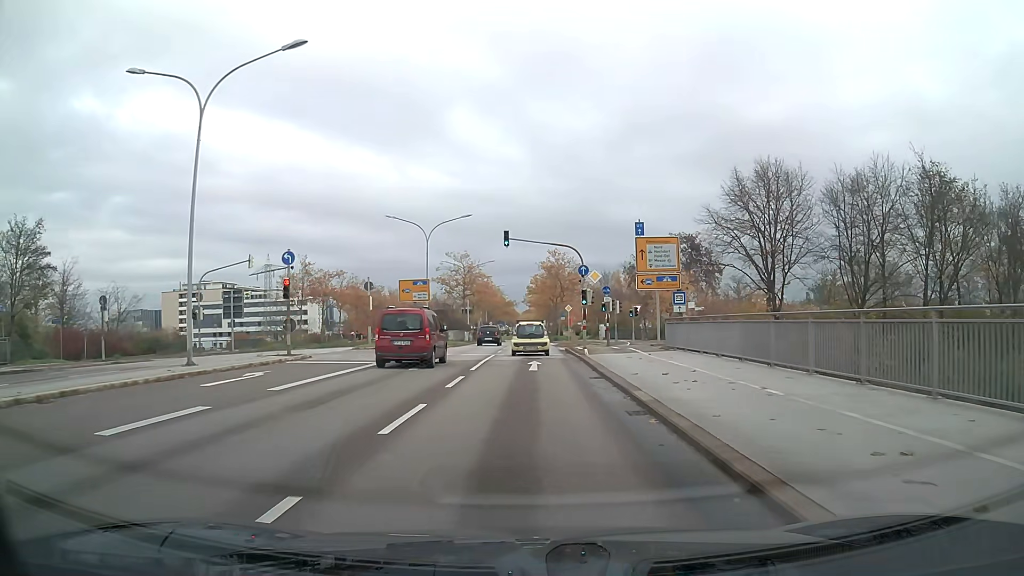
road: primary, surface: asphalt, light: Day
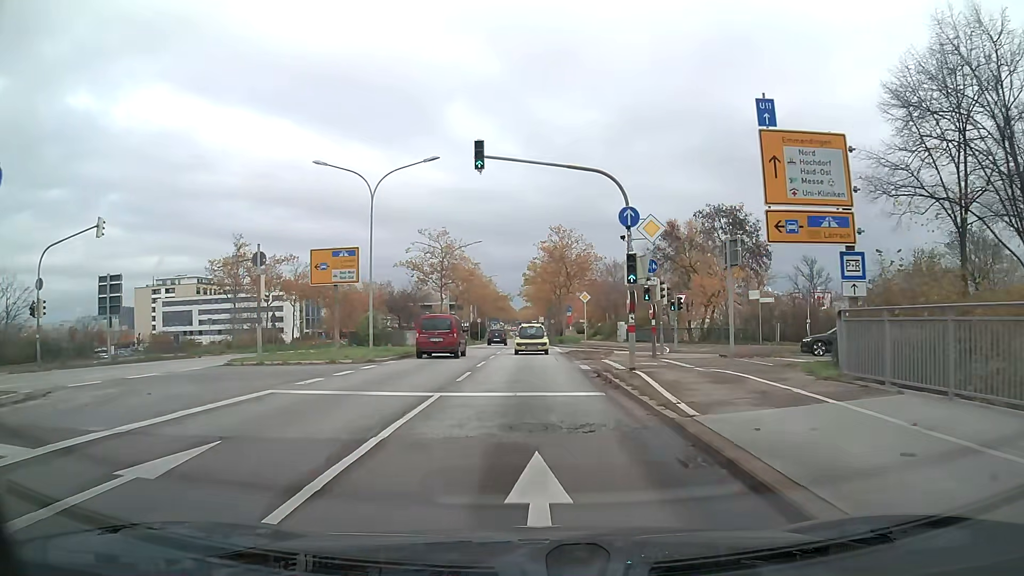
(0.0, +17.7) m; 0°
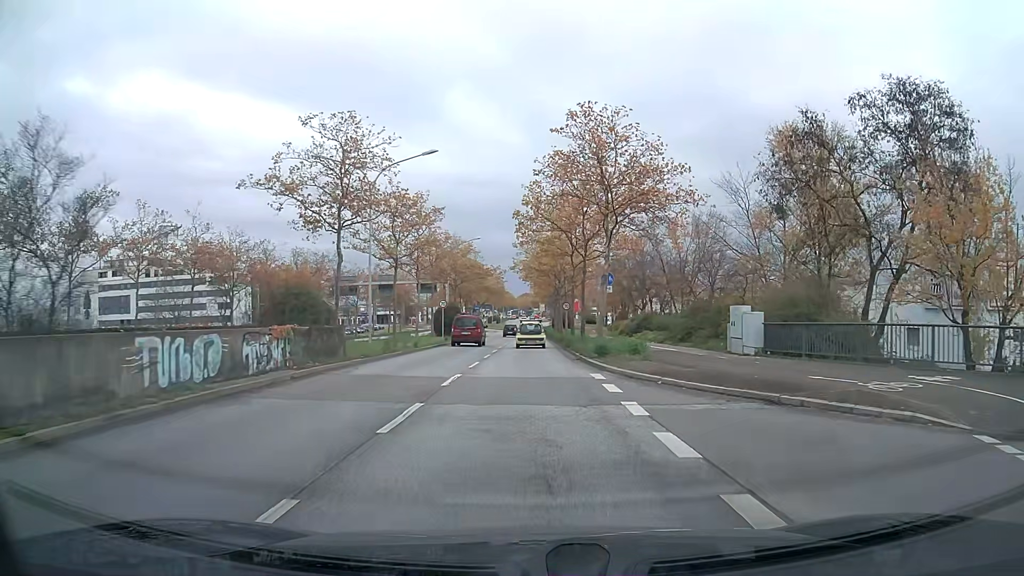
(+0.1, +32.4) m; 0°
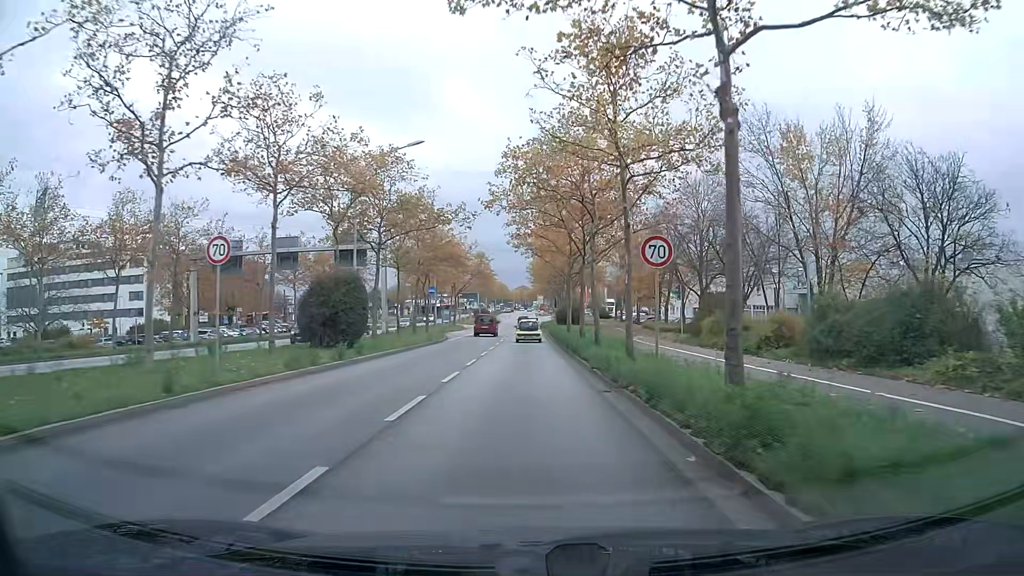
(+0.1, +34.9) m; 0°
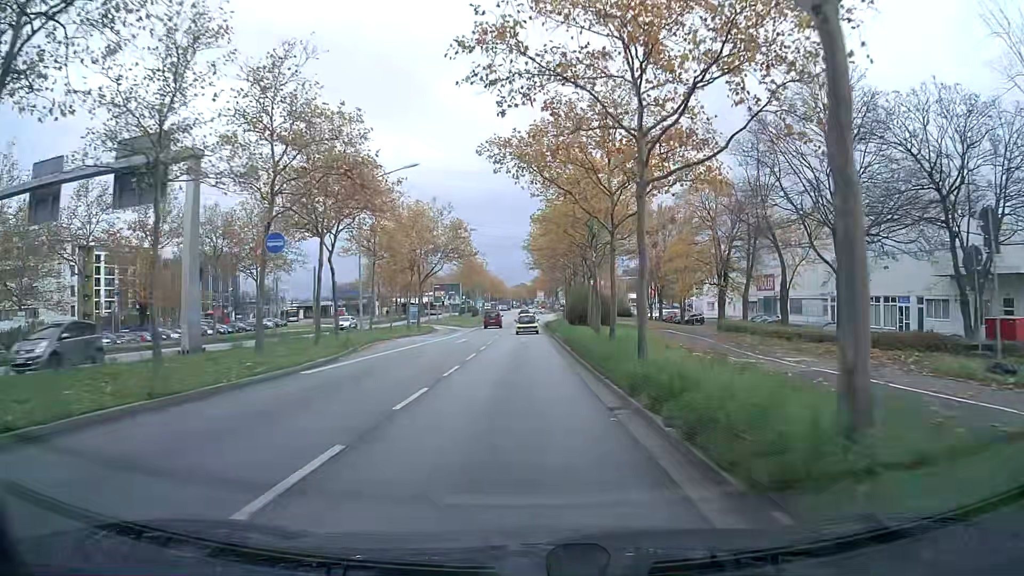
(0.0, +29.0) m; 0°
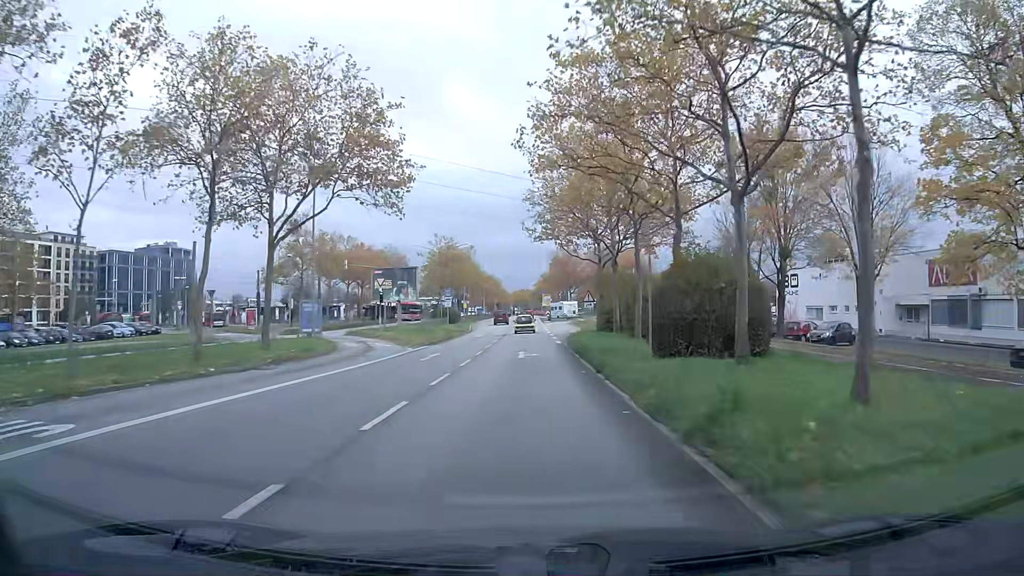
(-0.1, +37.9) m; 0°
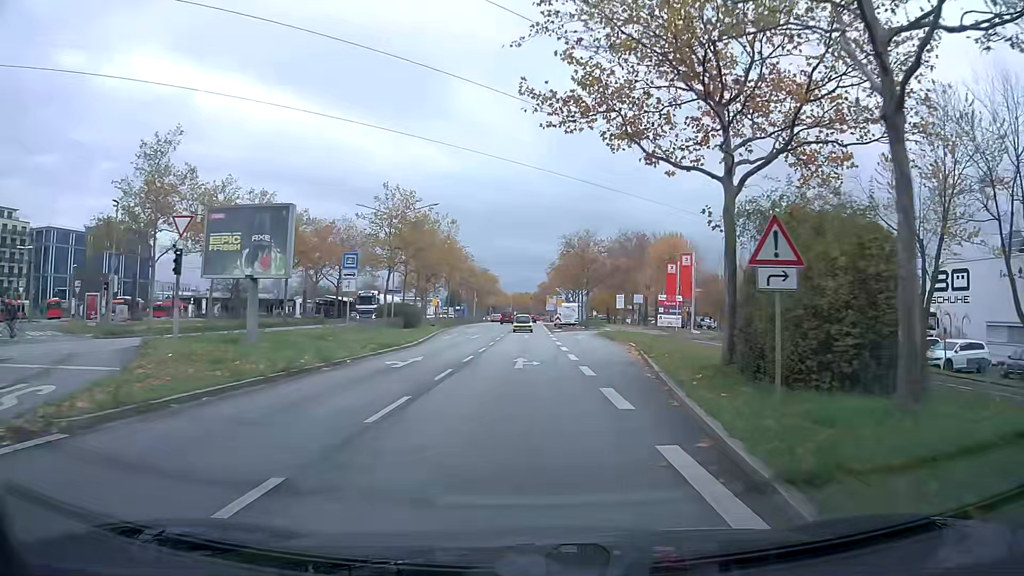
(0.0, +29.9) m; 0°
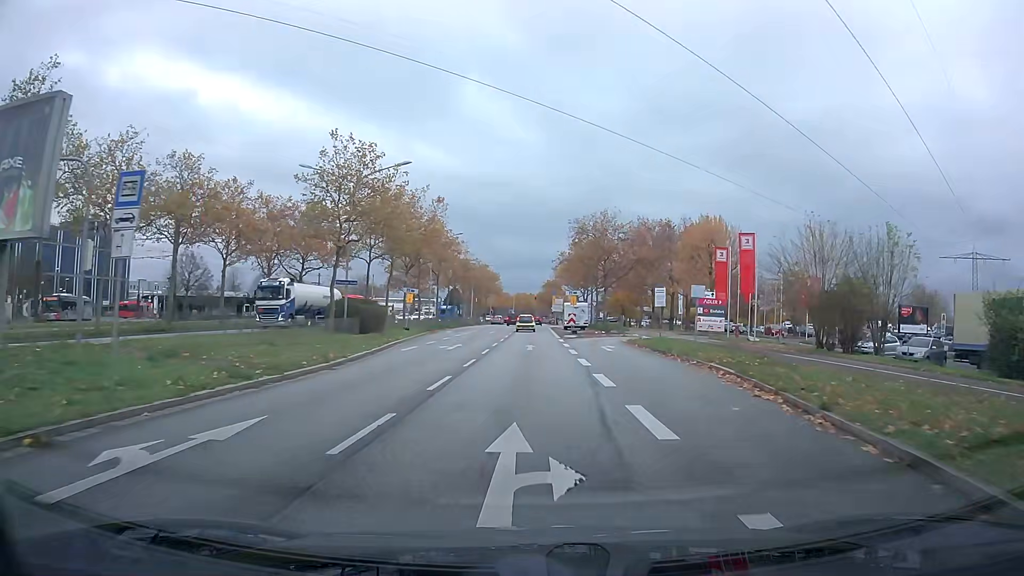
(-0.1, +14.6) m; 0°
(0, +10) (0, +20) (0, +30) (0, +40) (0, +50) (0, +60) (+1, +70) (+1, +80) (+1, +90) (+1, +100) m
